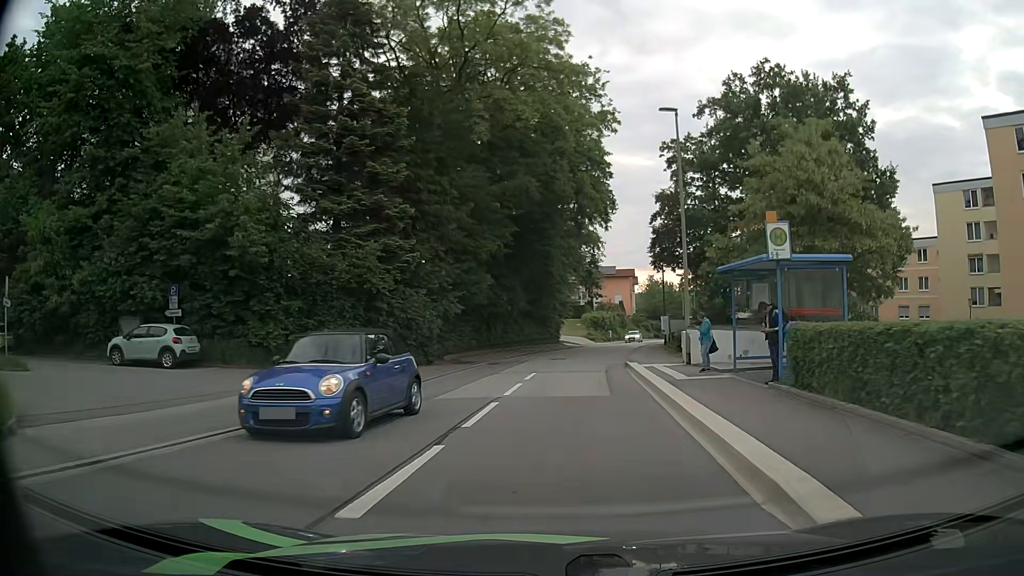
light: Day
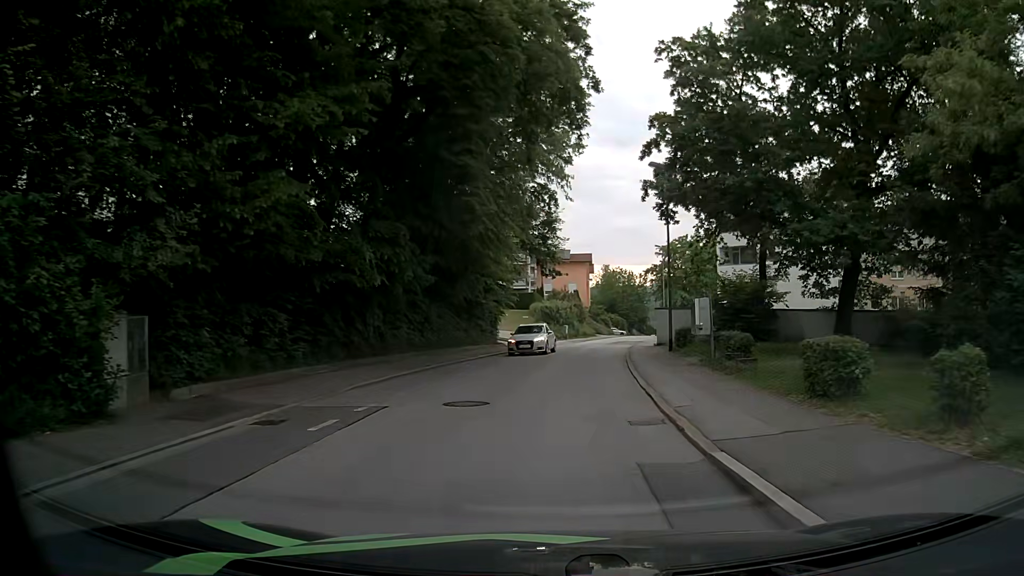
(+0.9, +20.0) m; +5°
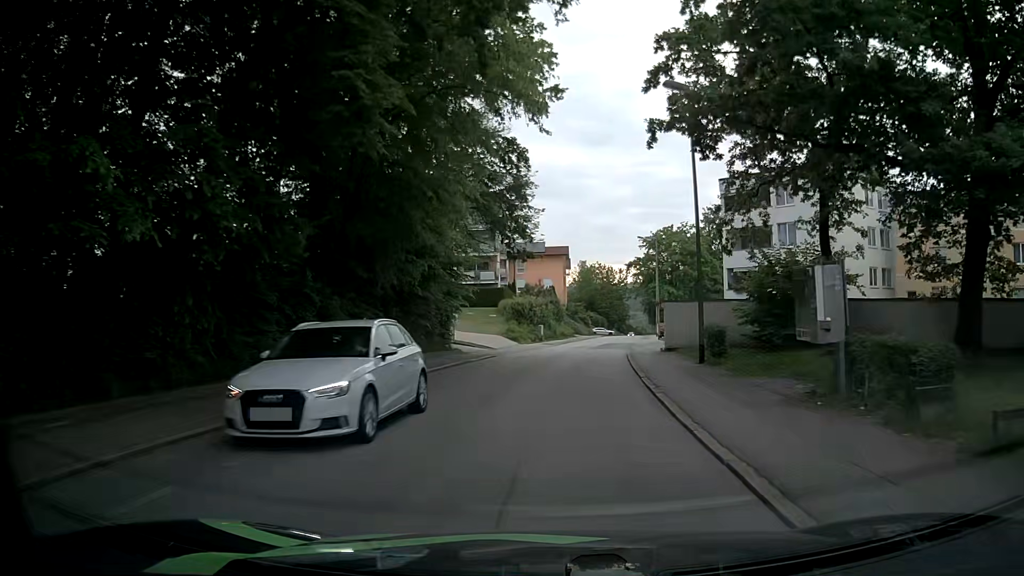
(+0.2, +10.3) m; +1°
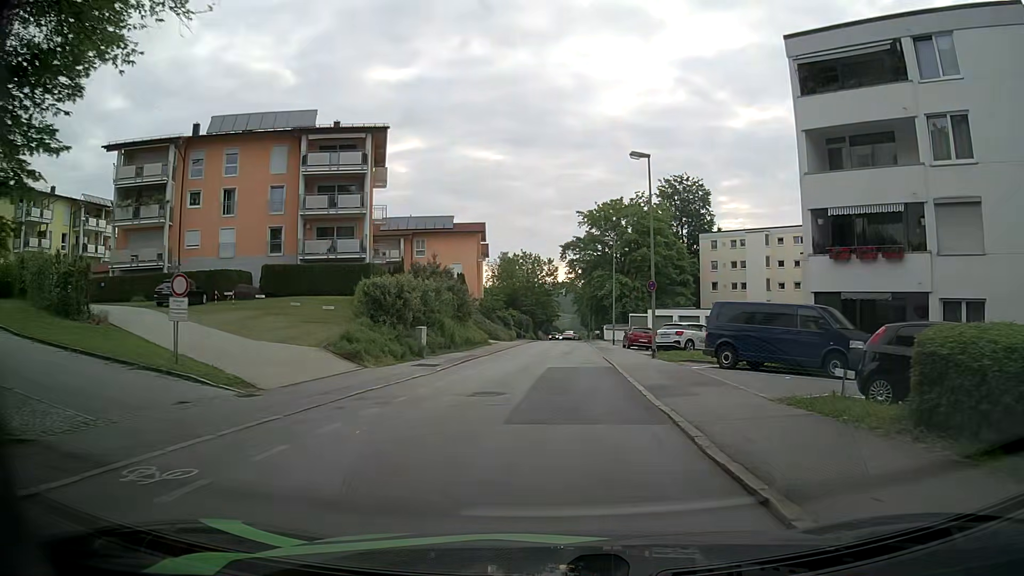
(+1.7, +27.1) m; +7°
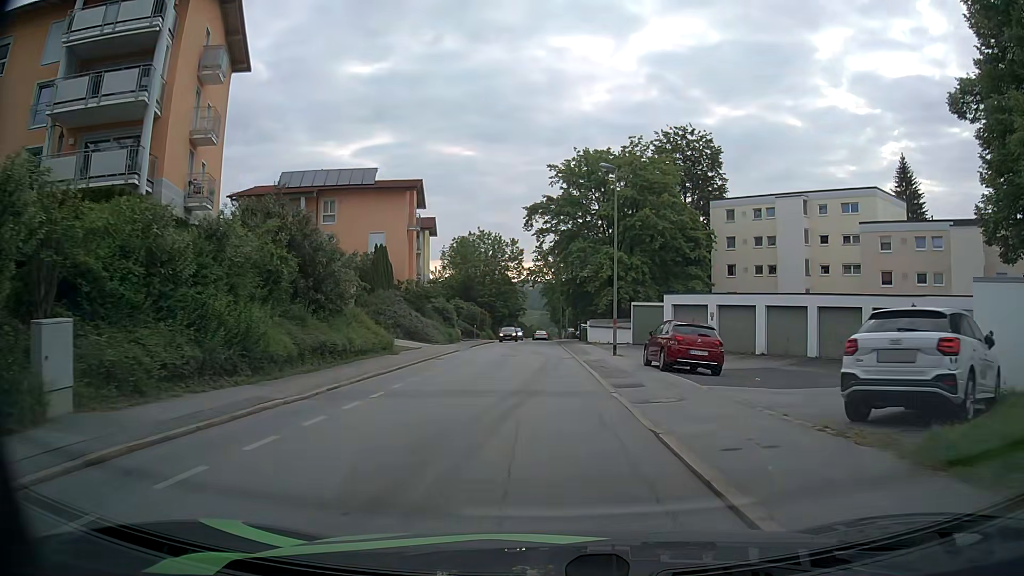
(+0.9, +23.4) m; +3°
